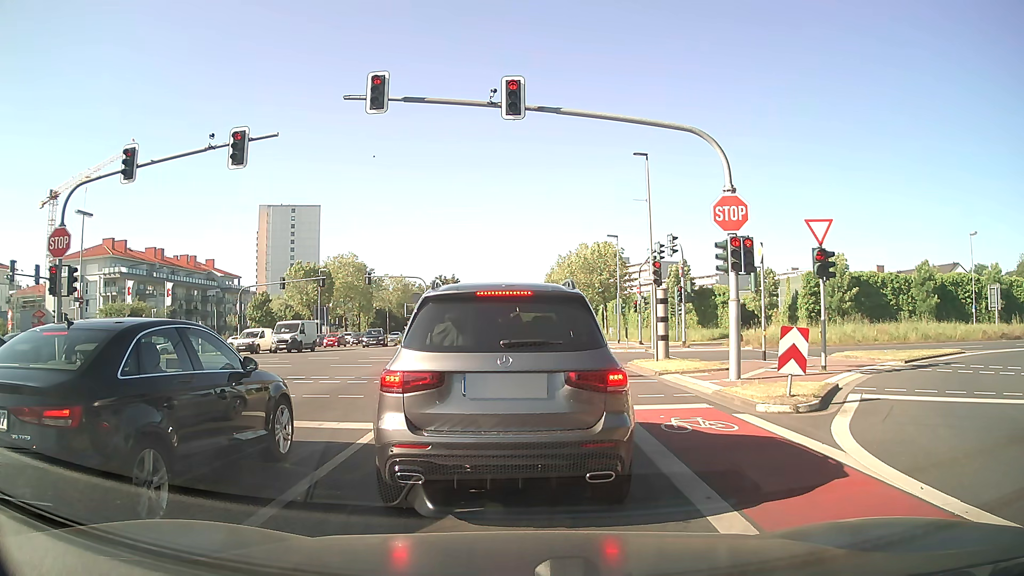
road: secondary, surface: asphalt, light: Day
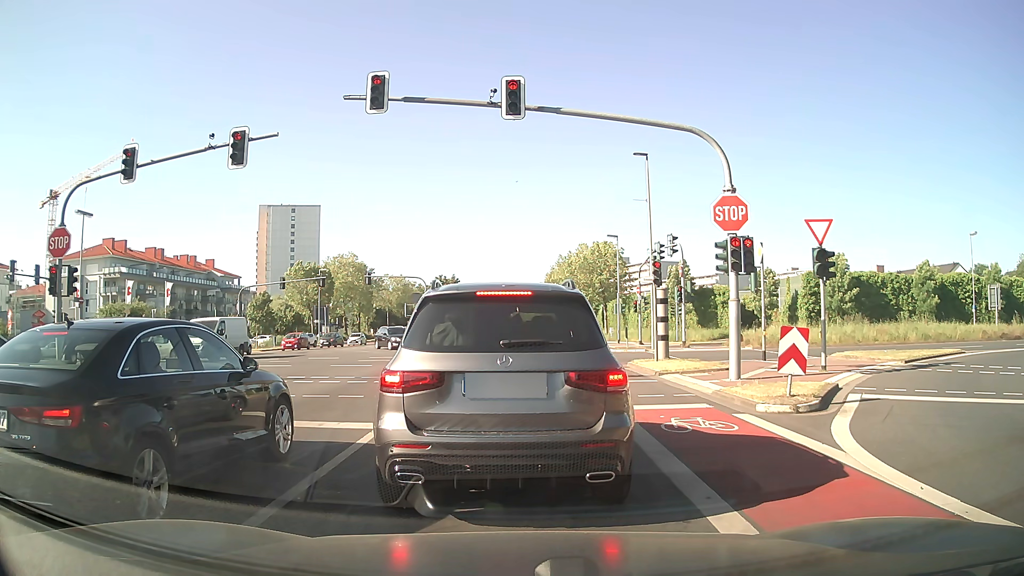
(0.0, 0.0) m; 0°
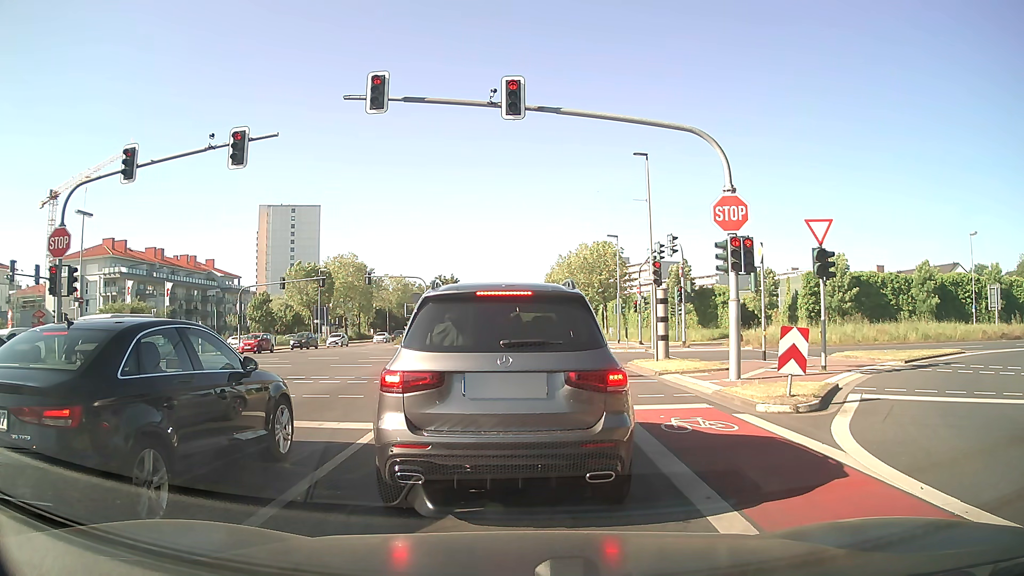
(0.0, 0.0) m; 0°
(0, +10) (0, +20) (+1, +30) (+1, +40) (+1, +50) (+1, +60) (+2, +70) (+2, +80) (+2, +90) (+2, +100) m
